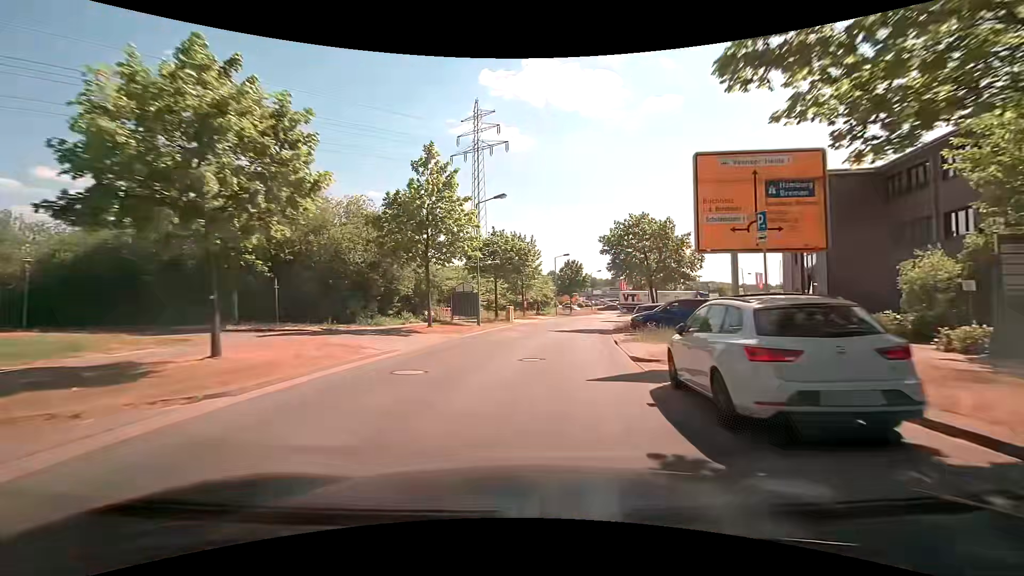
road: residential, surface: asphalt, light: Day
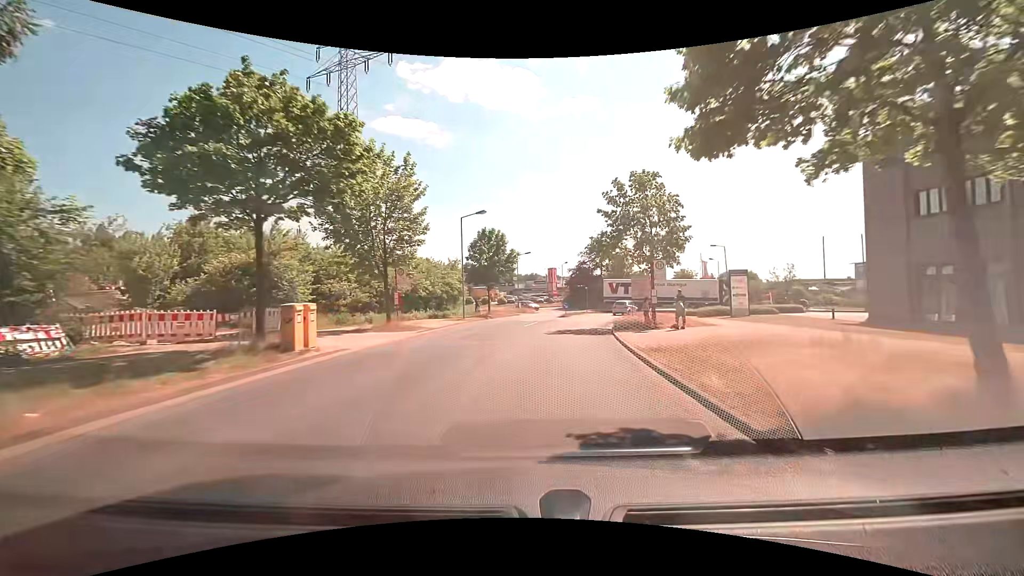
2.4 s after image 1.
(+2.2, +27.6) m; +9°
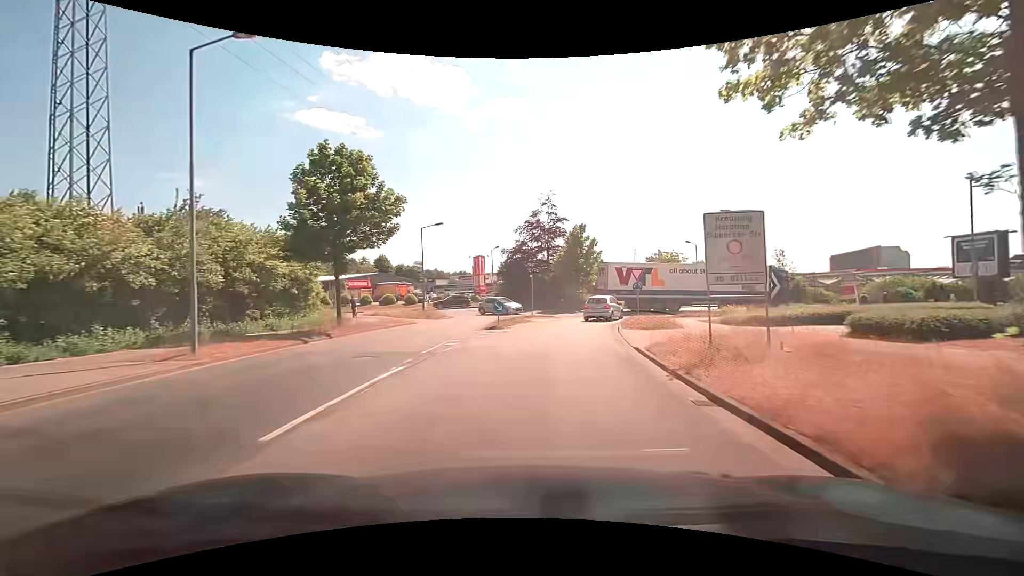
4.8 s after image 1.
(+1.5, +23.9) m; +8°
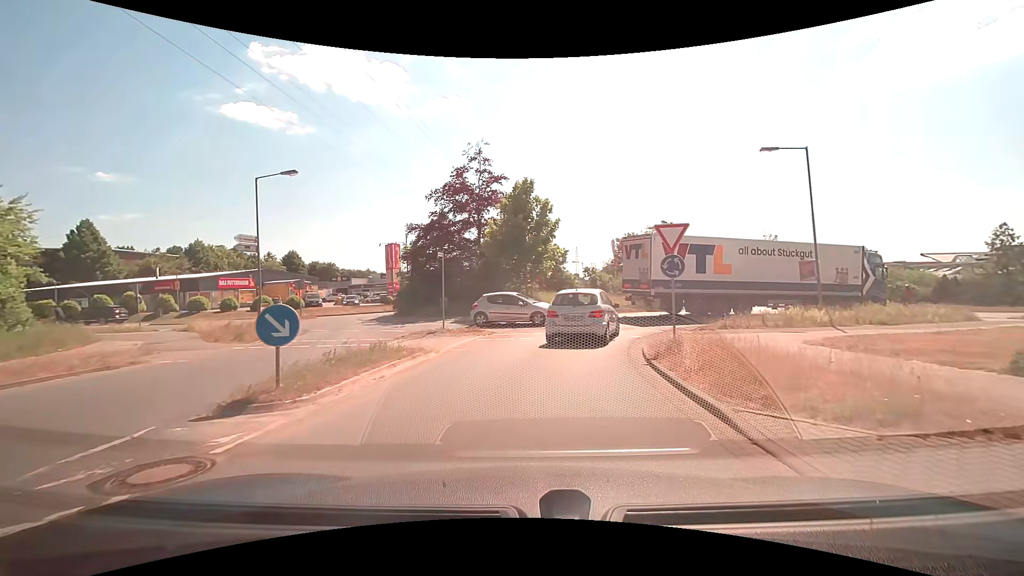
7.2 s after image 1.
(+1.1, +16.7) m; +7°
